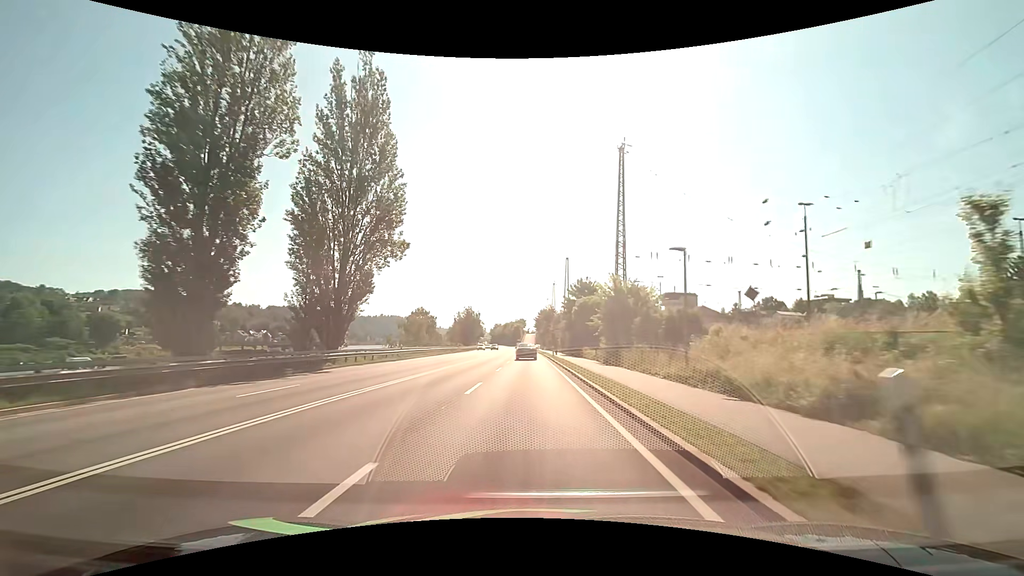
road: primary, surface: asphalt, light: Day
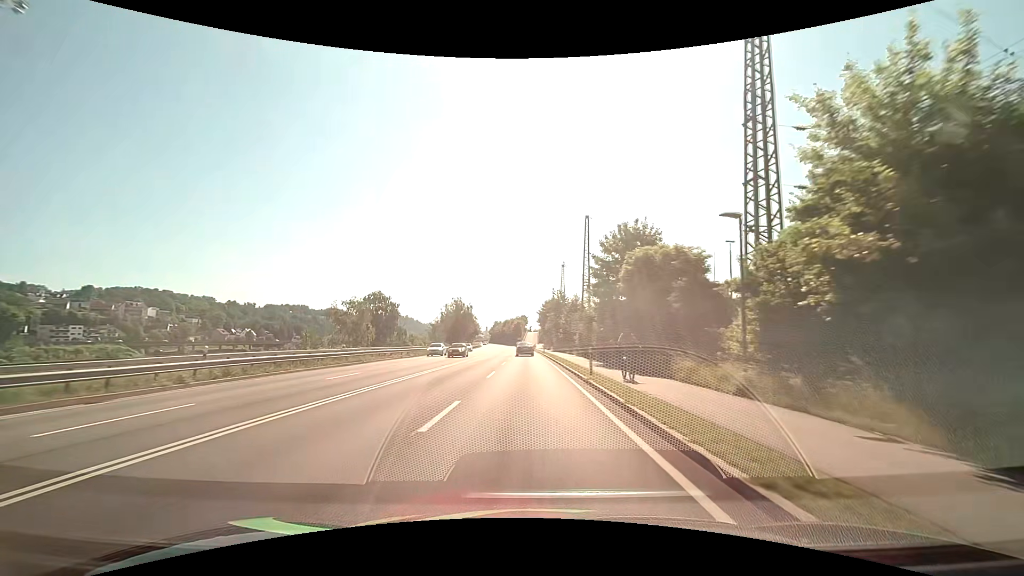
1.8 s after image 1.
(0.0, +30.0) m; 0°
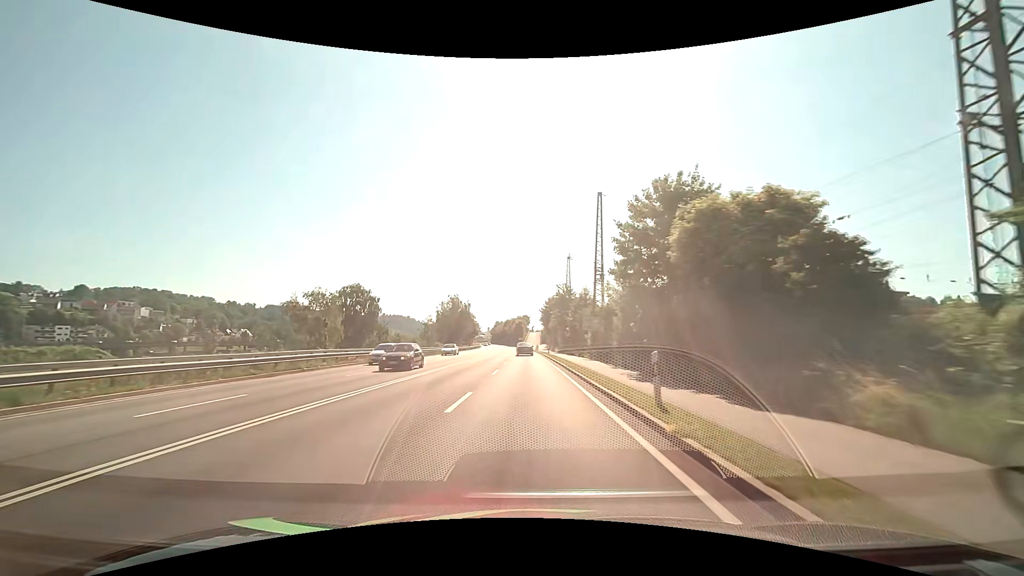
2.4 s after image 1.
(0.0, +10.0) m; 0°
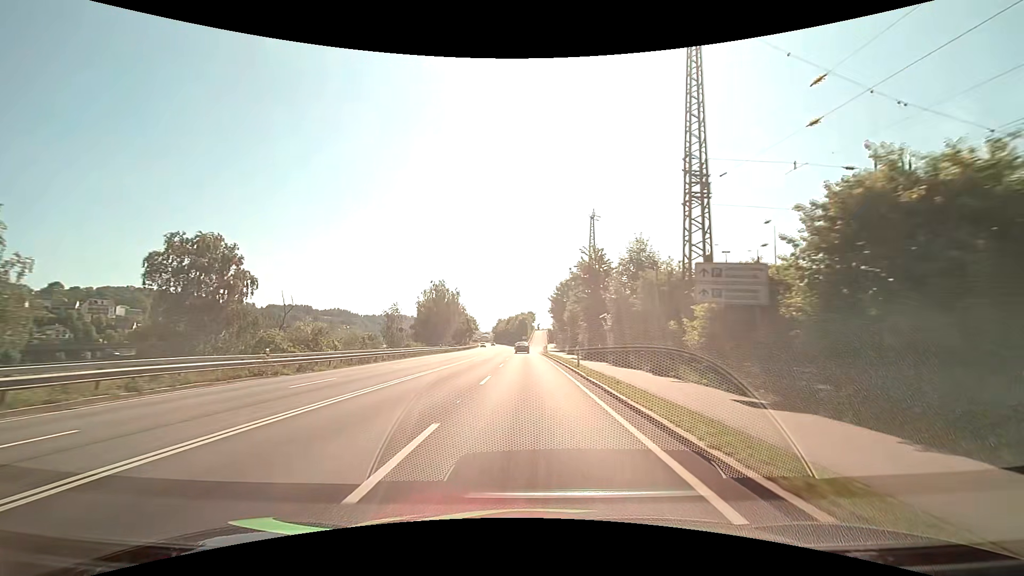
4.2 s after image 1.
(-0.3, +29.6) m; -1°
